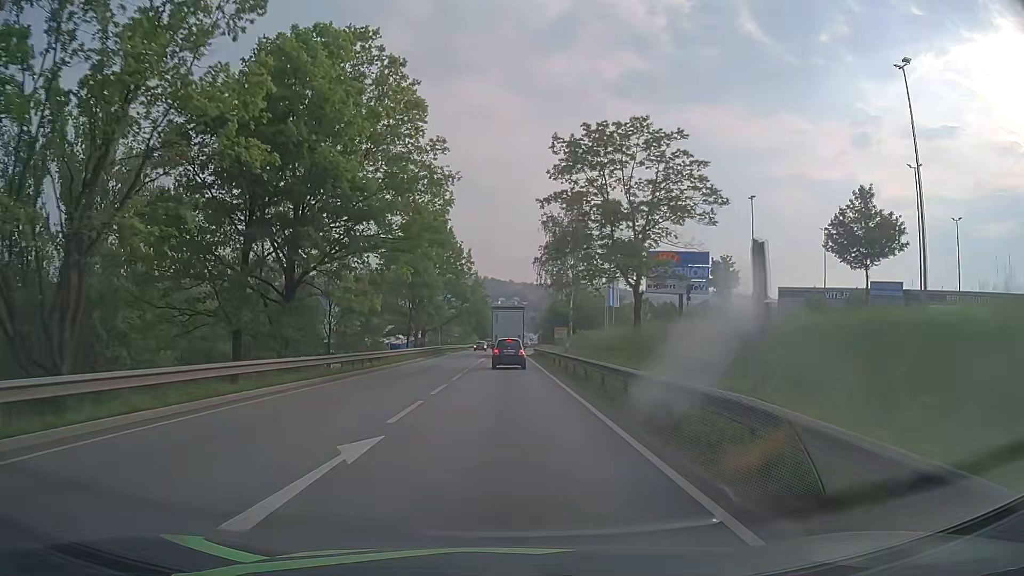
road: primary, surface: asphalt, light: Day
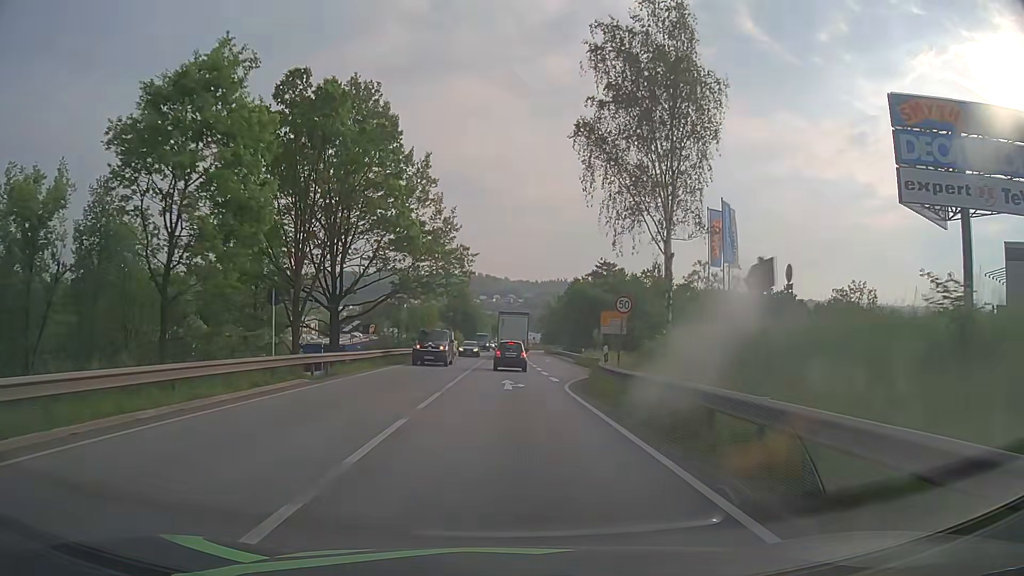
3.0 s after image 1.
(+0.2, +51.0) m; +1°
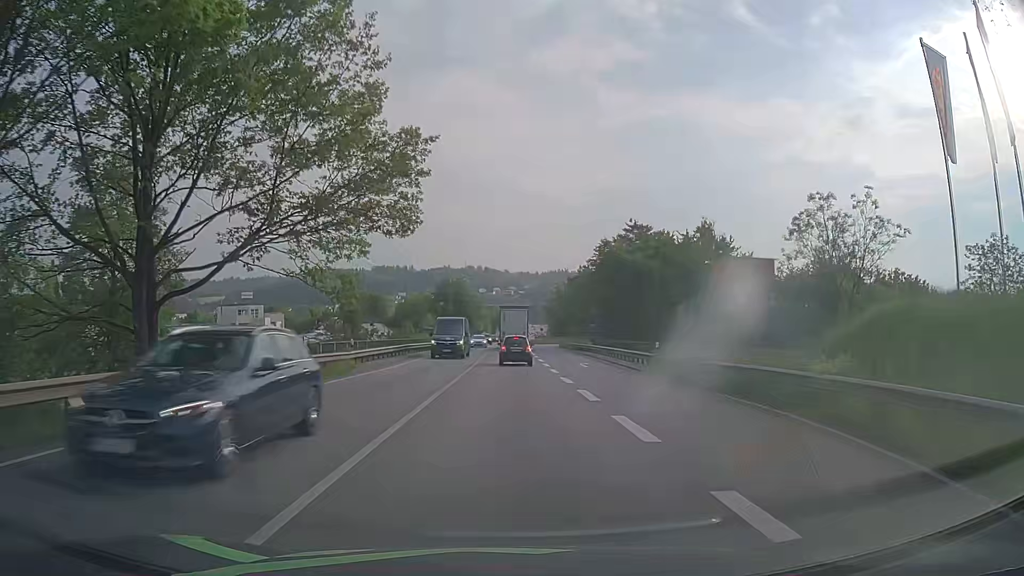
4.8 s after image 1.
(0.0, +27.7) m; 0°
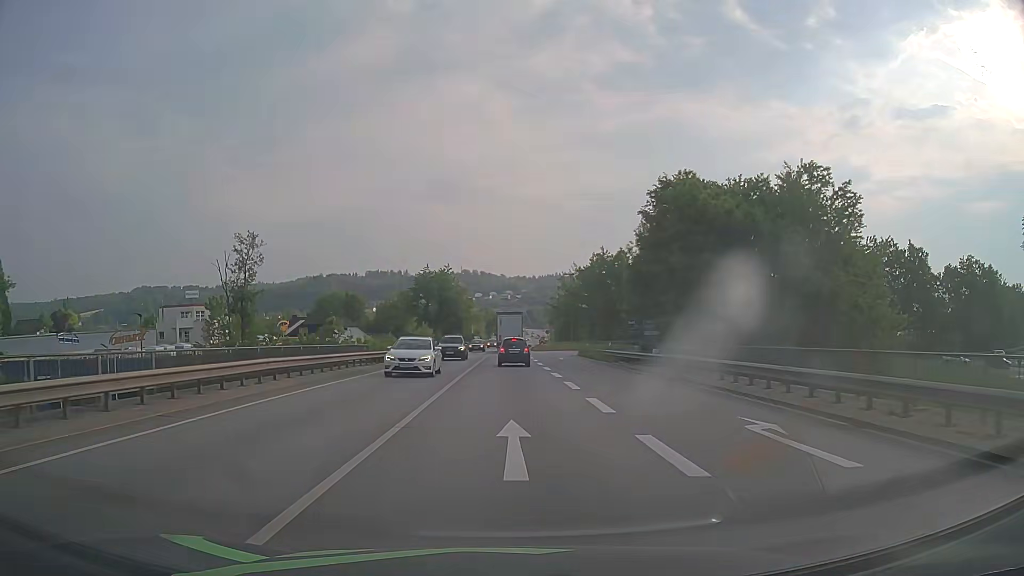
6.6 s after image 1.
(-0.1, +26.1) m; 0°
(0, +10) (0, +20) (0, +30) (0, +40) (0, +50) (0, +60) (0, +70) (0, +80) (0, +90) (0, +100) m
